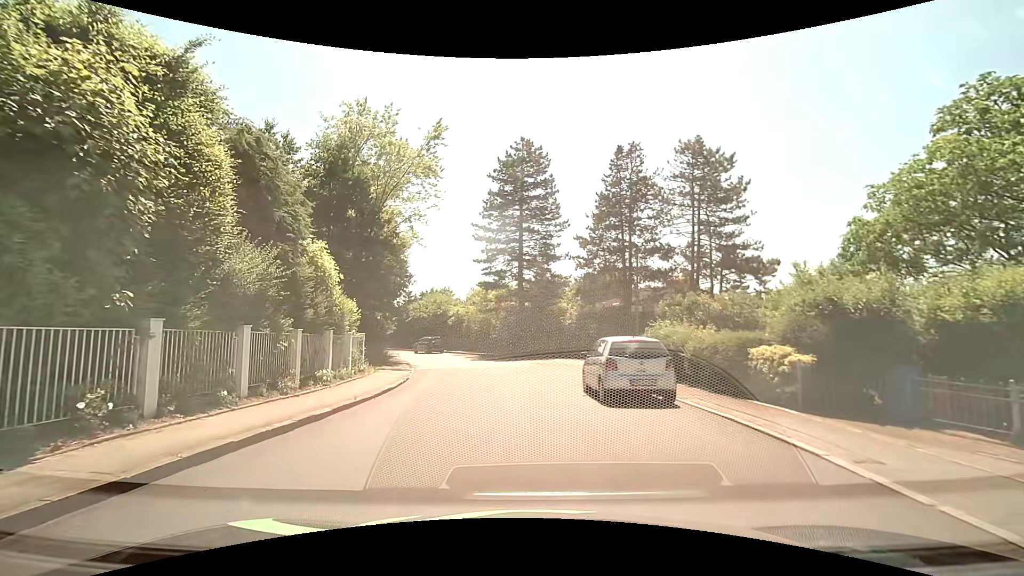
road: residential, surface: asphalt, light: Day
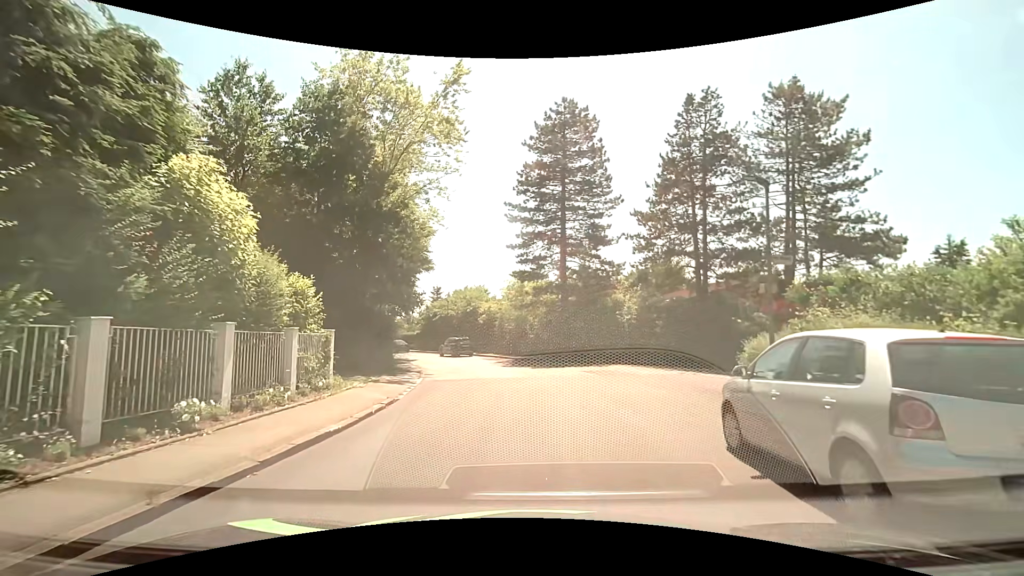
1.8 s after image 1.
(-0.3, +7.3) m; -5°
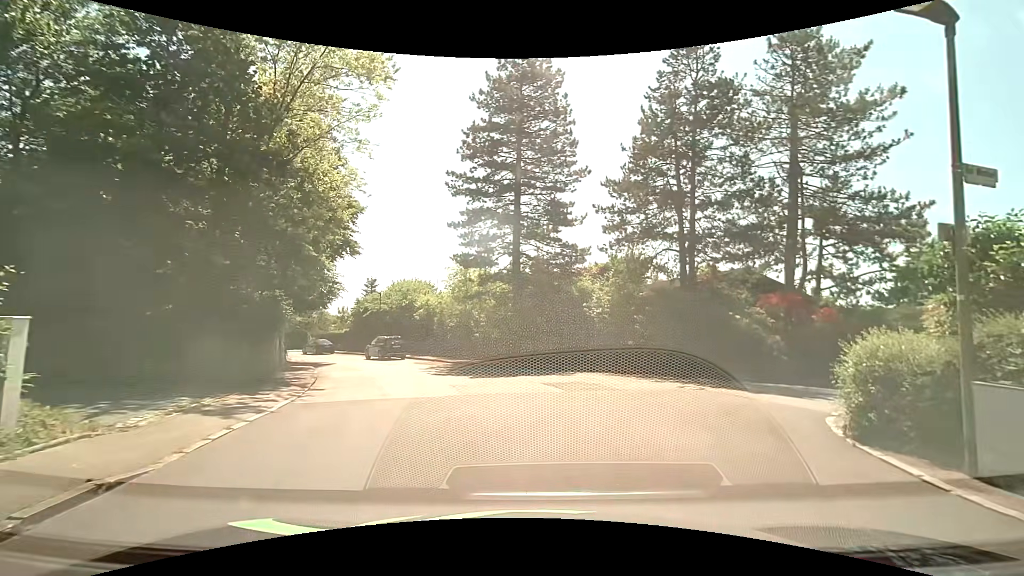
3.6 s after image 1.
(+0.3, +6.6) m; +7°
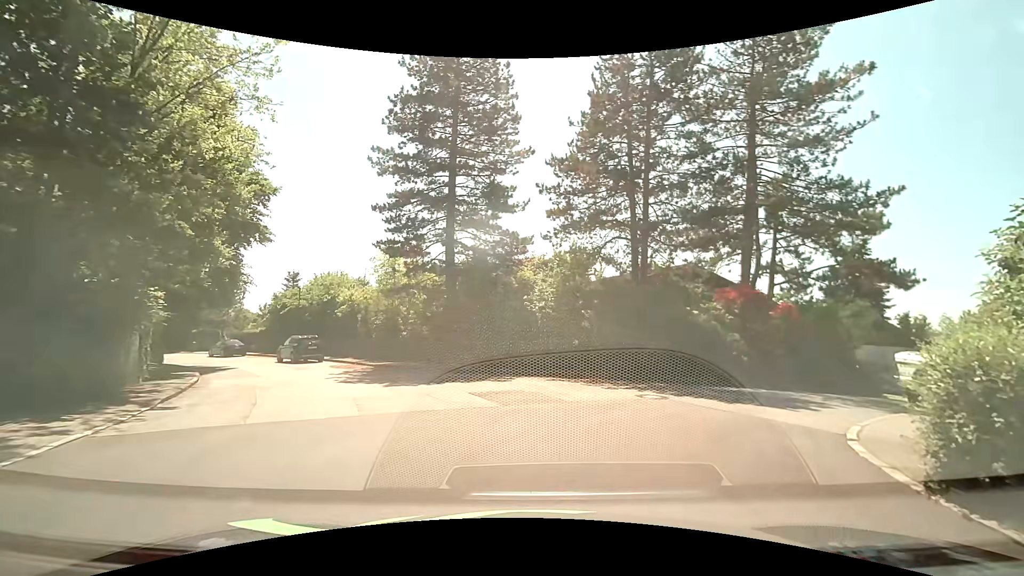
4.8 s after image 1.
(+0.1, +3.1) m; +7°
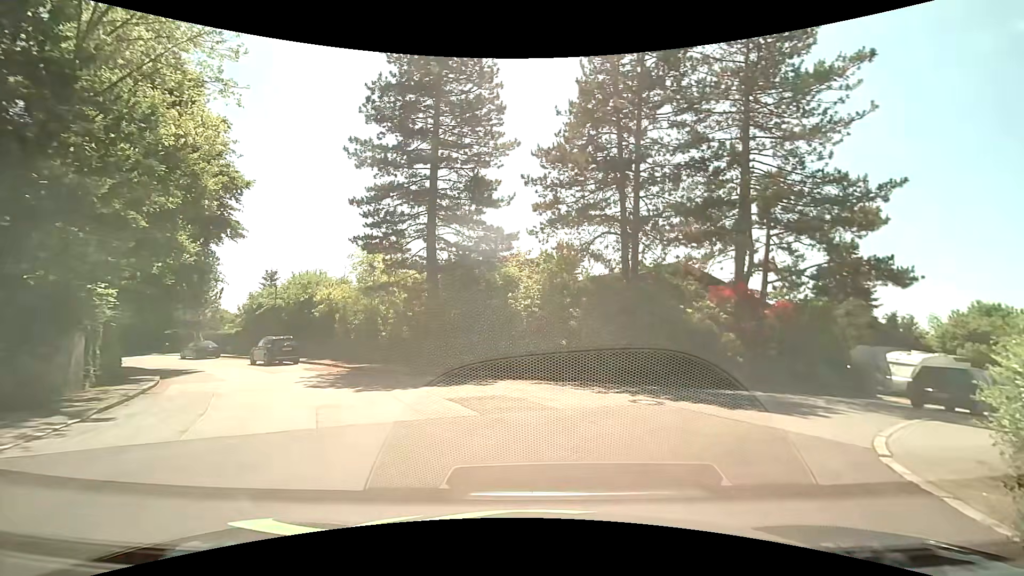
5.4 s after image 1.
(0.0, +1.1) m; +1°
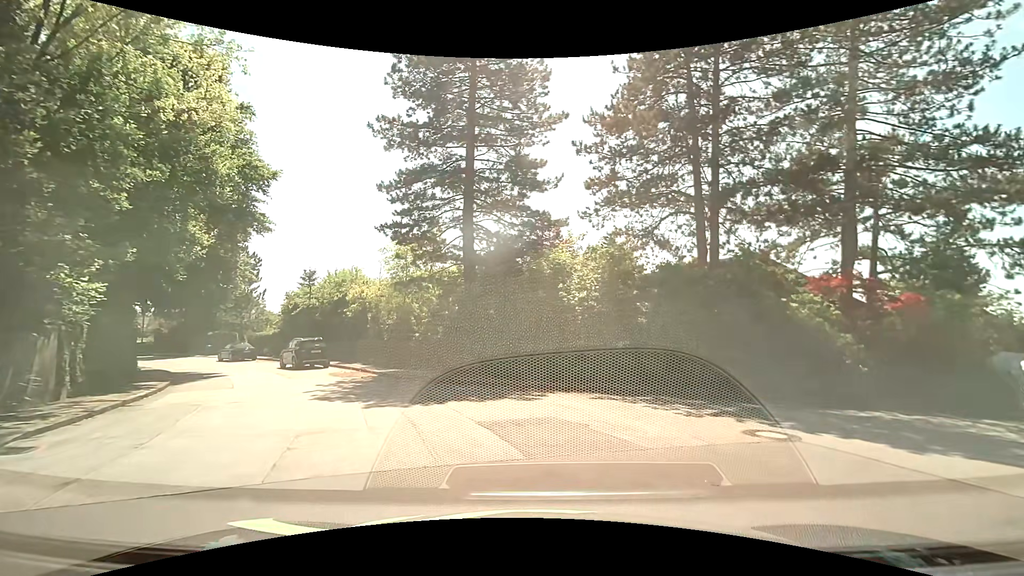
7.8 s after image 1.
(0.0, +3.3) m; -6°
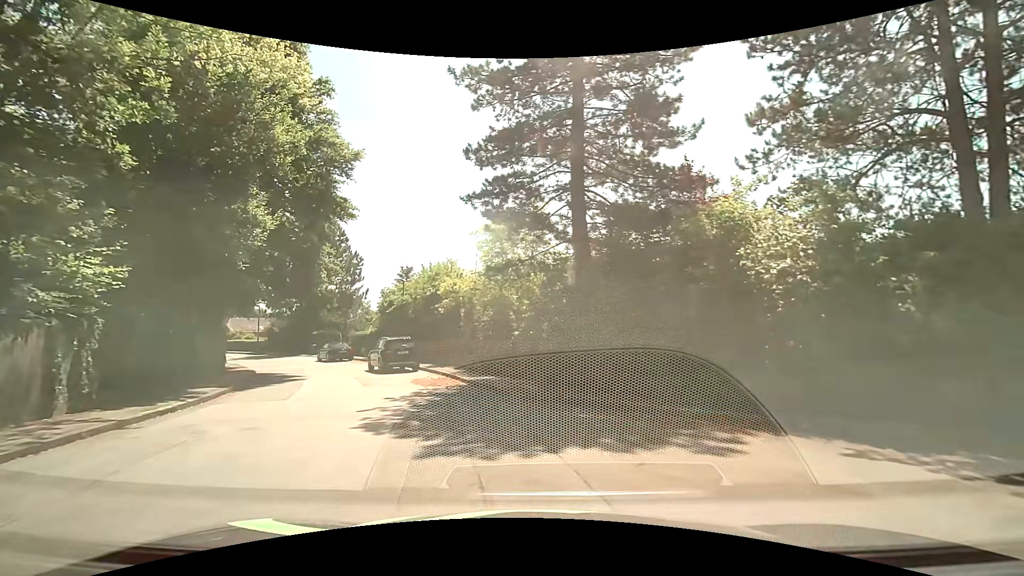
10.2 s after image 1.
(-0.4, +5.0) m; -10°
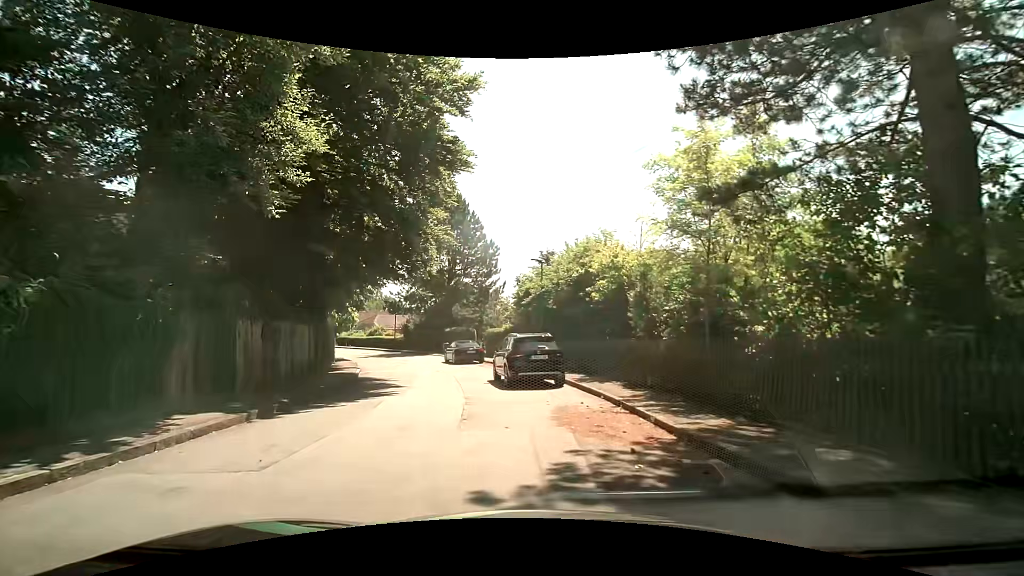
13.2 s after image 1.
(-1.4, +8.3) m; -16°
